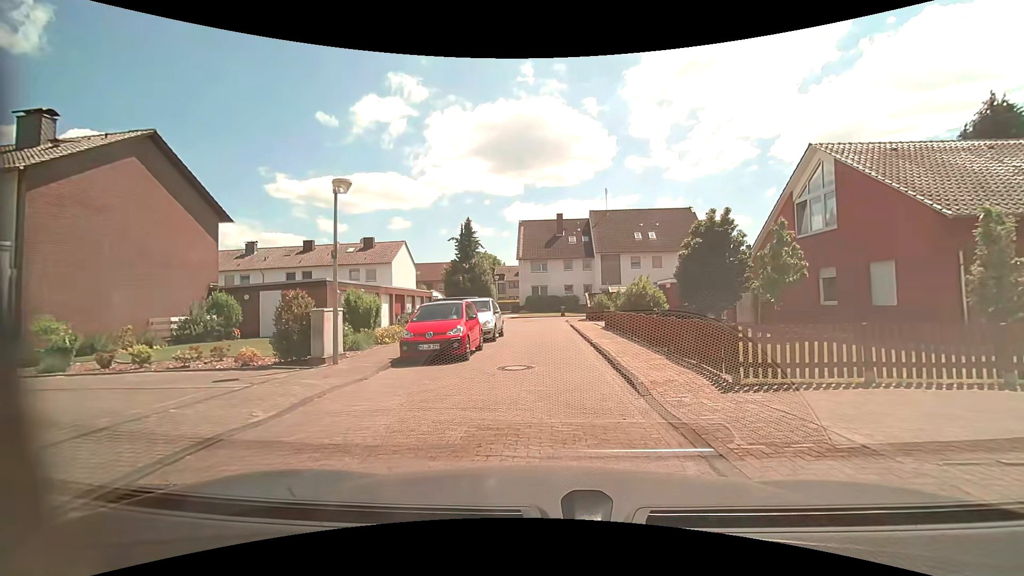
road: residential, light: Day
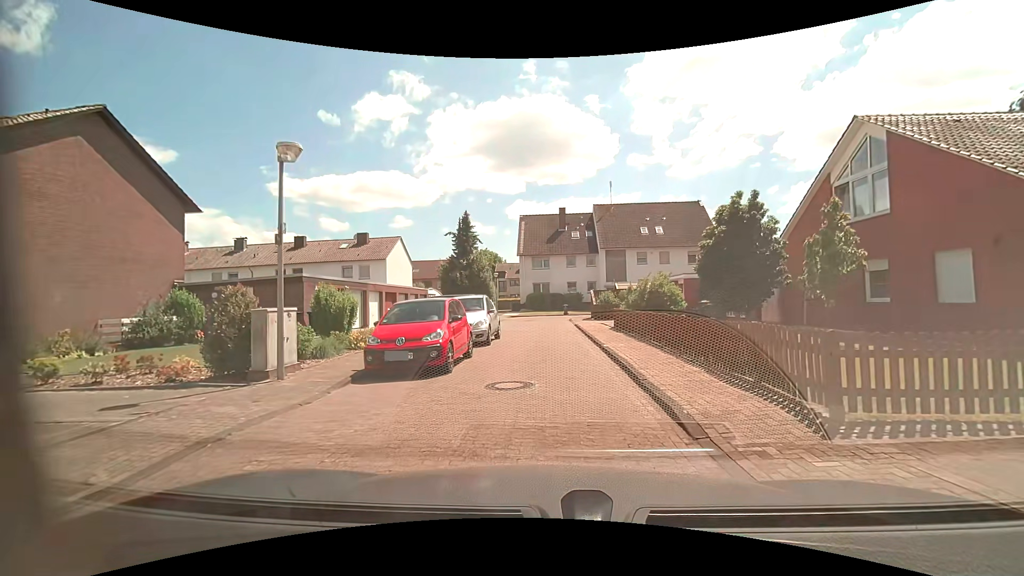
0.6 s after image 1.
(0.0, +2.5) m; +1°
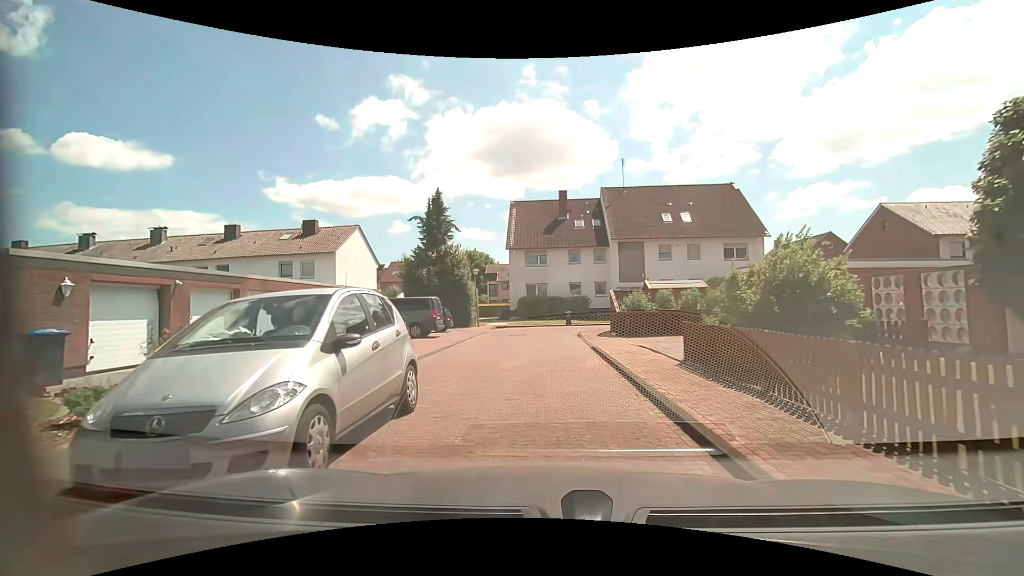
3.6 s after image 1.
(-0.2, +11.6) m; -1°
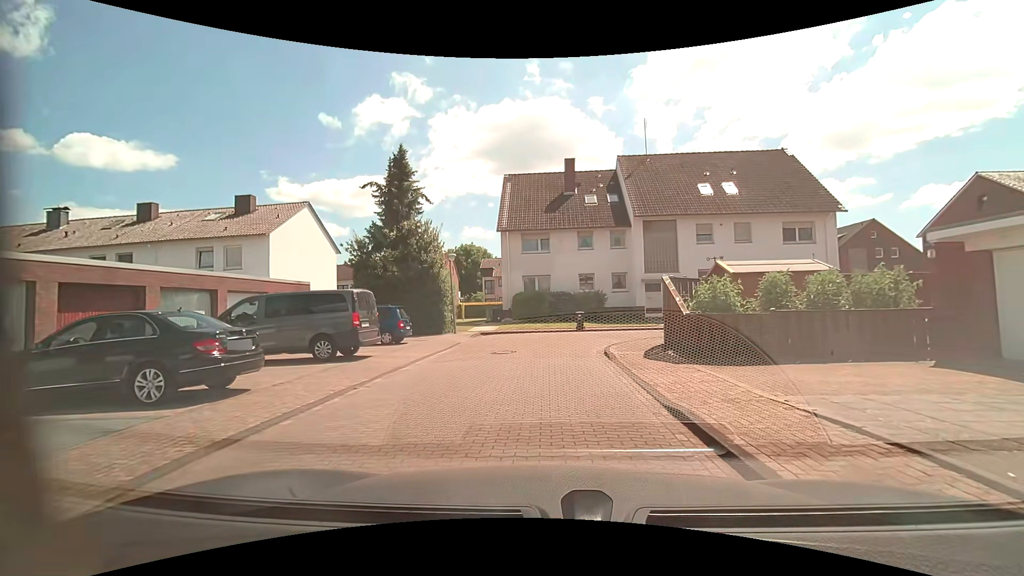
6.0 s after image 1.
(+0.1, +9.8) m; +1°
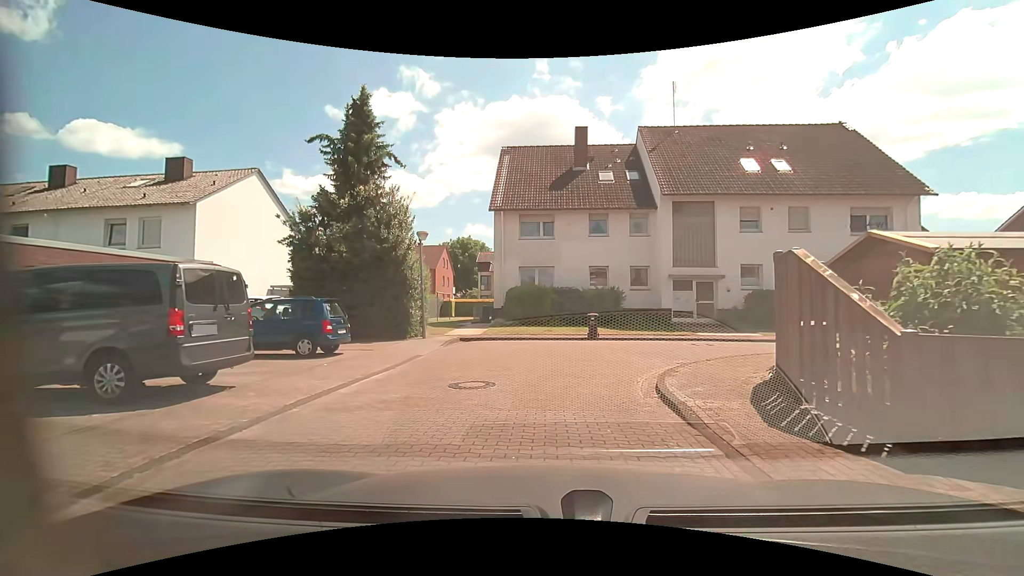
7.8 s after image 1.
(-0.1, +6.4) m; 0°
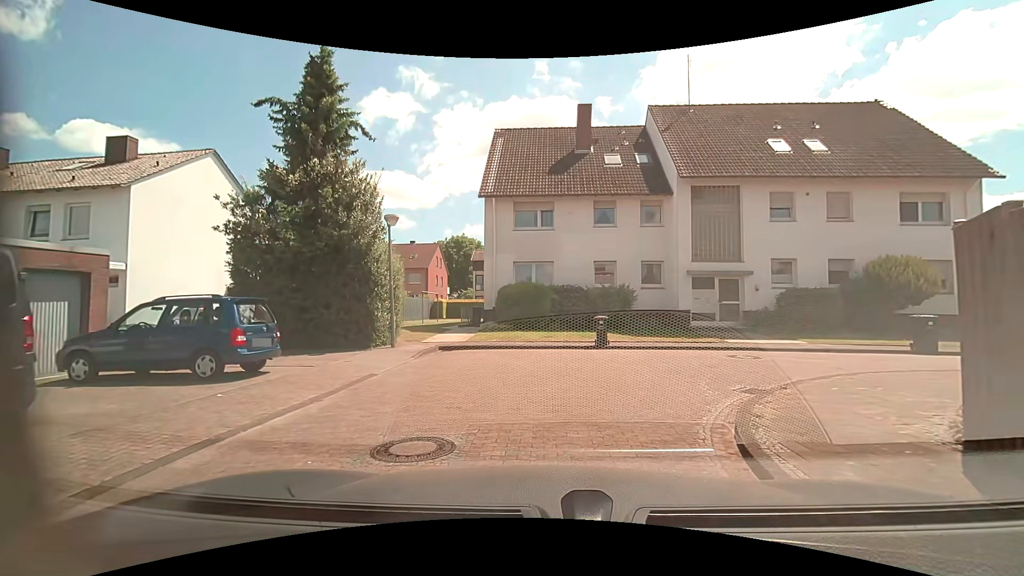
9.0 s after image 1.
(0.0, +3.5) m; -1°
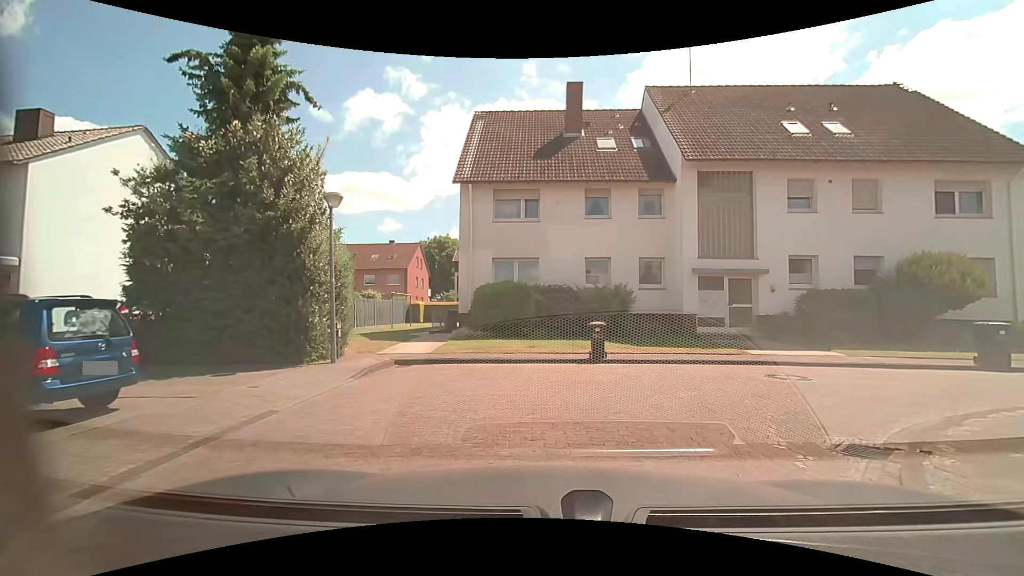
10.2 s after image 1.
(0.0, +3.1) m; 0°
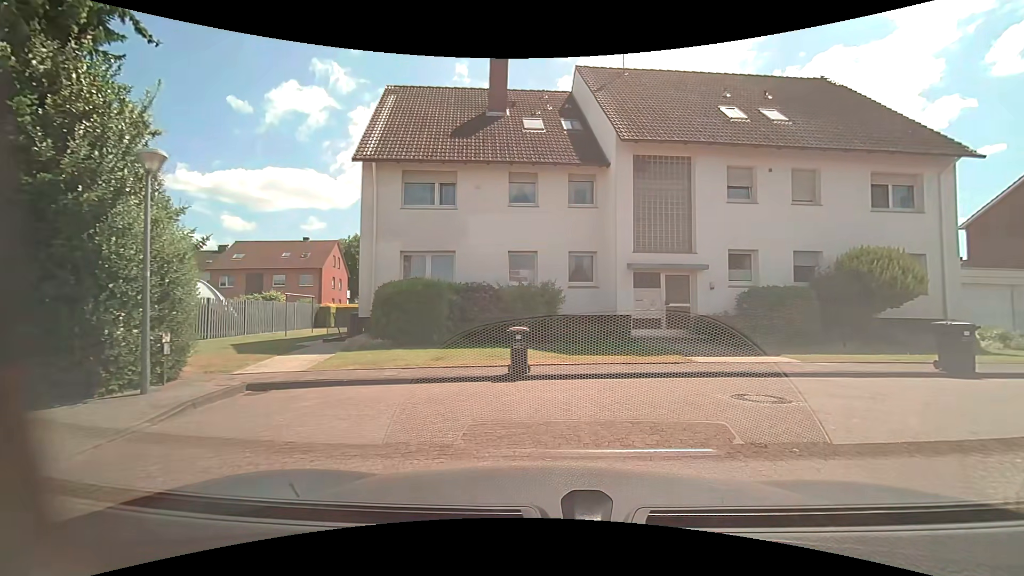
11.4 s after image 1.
(+0.2, +2.9) m; +9°
